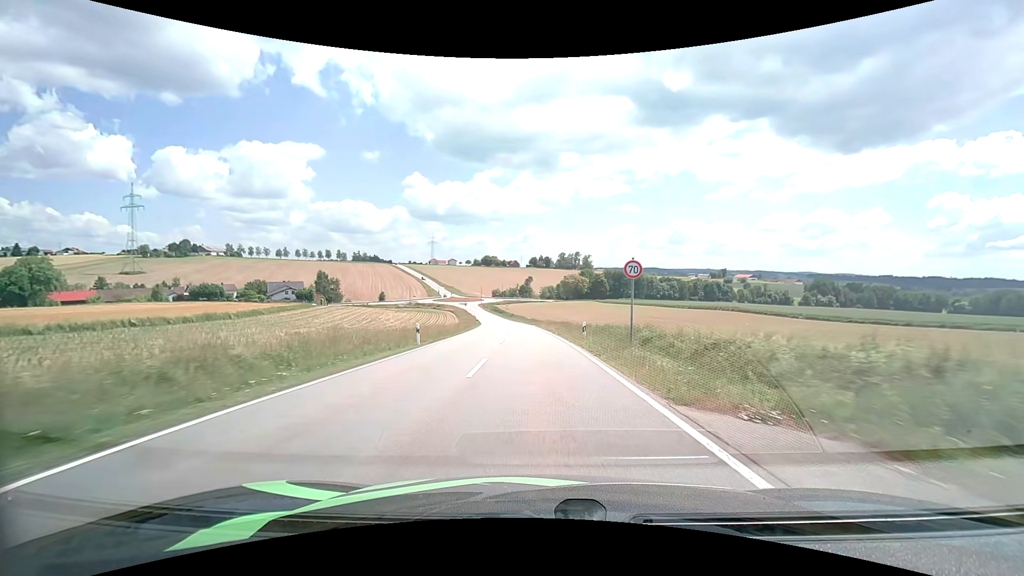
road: tertiary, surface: asphalt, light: Day
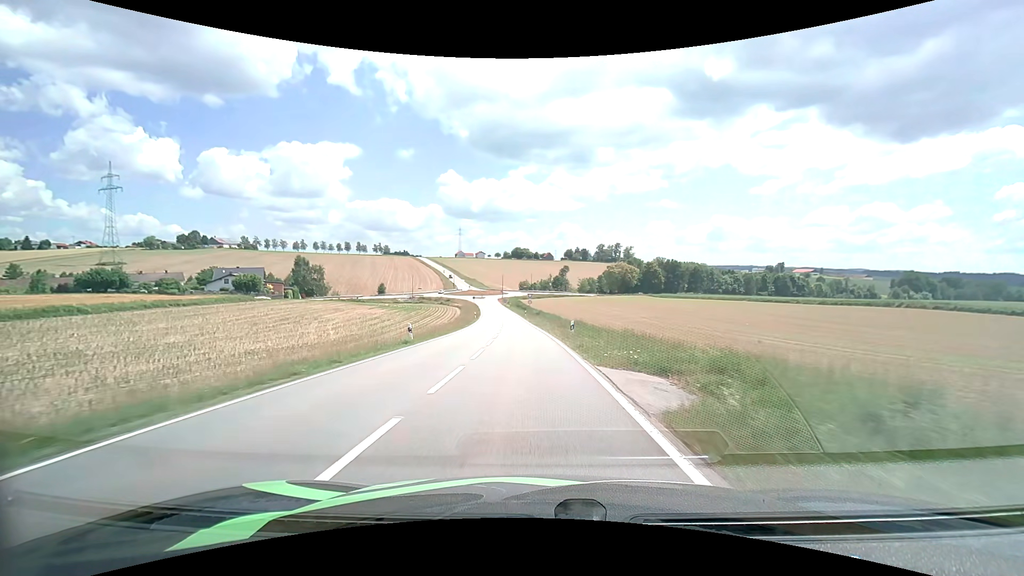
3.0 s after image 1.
(-1.4, +51.5) m; -4°
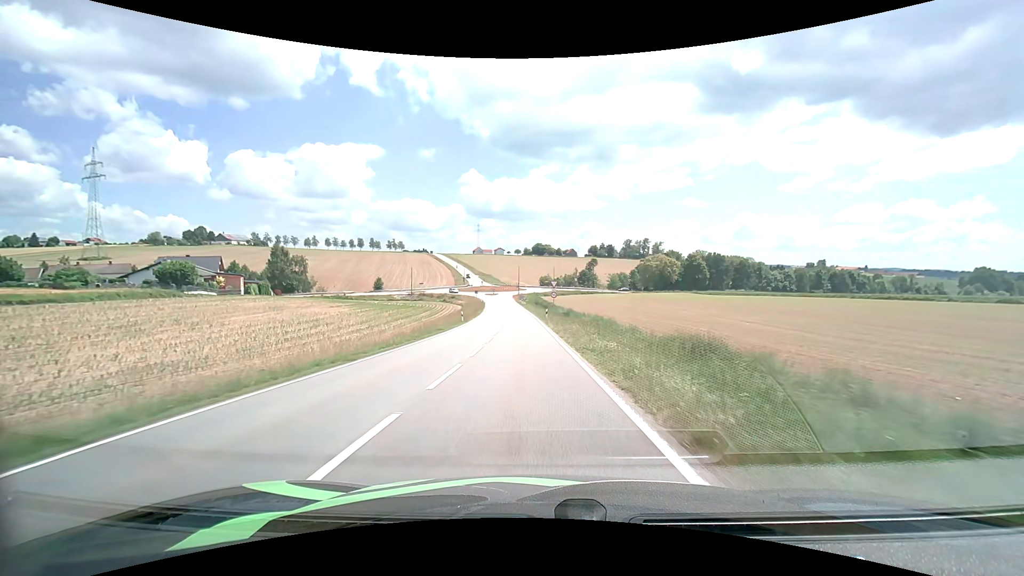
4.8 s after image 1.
(-0.7, +30.6) m; -3°
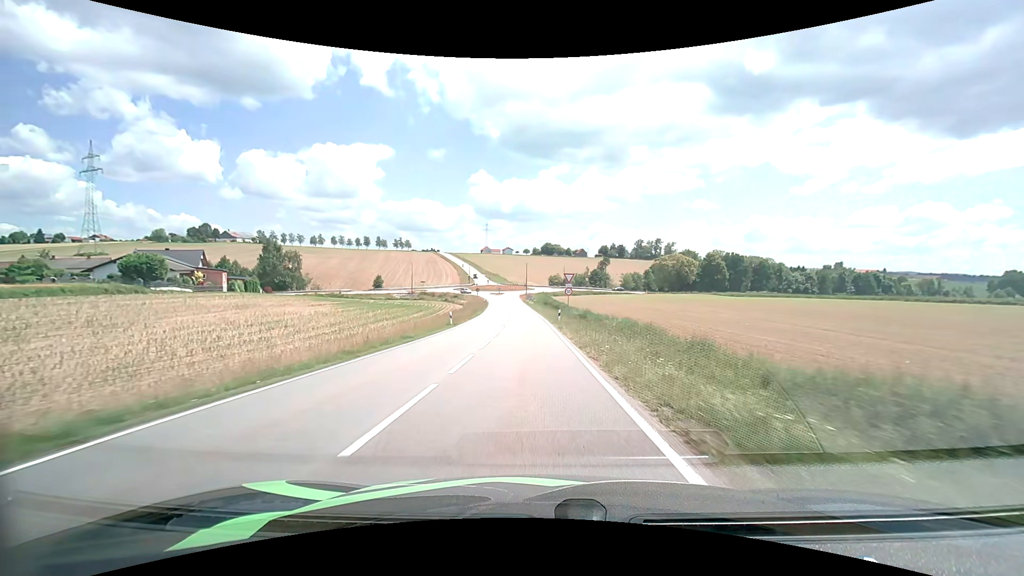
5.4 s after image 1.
(-0.1, +10.0) m; -1°
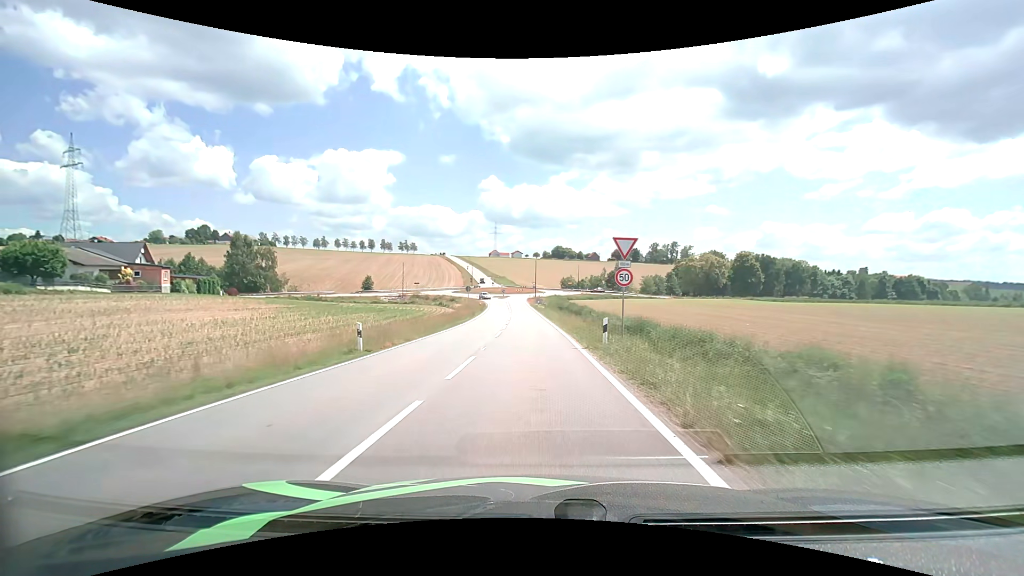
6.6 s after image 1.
(-0.2, +19.7) m; -1°
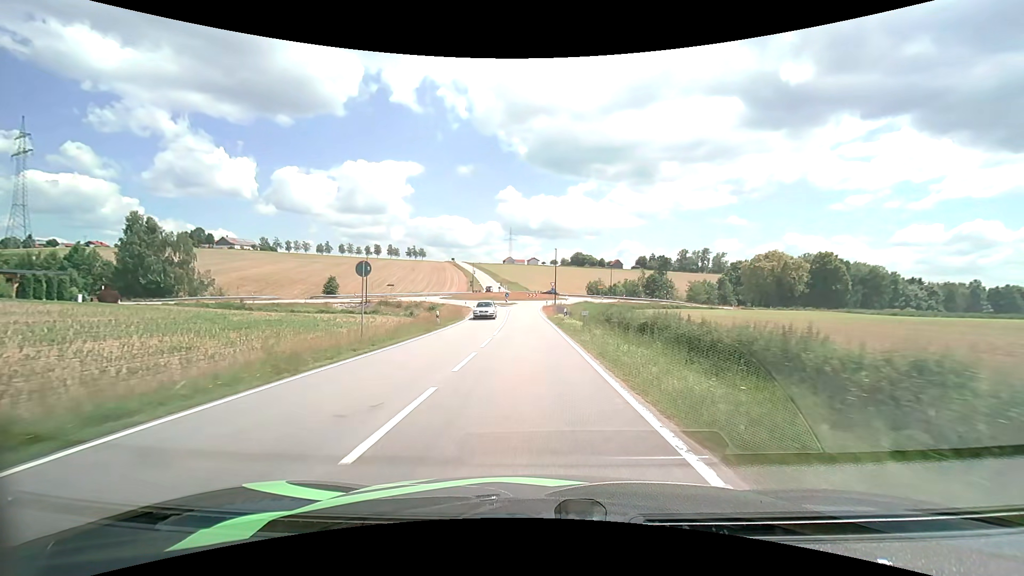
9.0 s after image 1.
(-0.5, +36.1) m; -2°
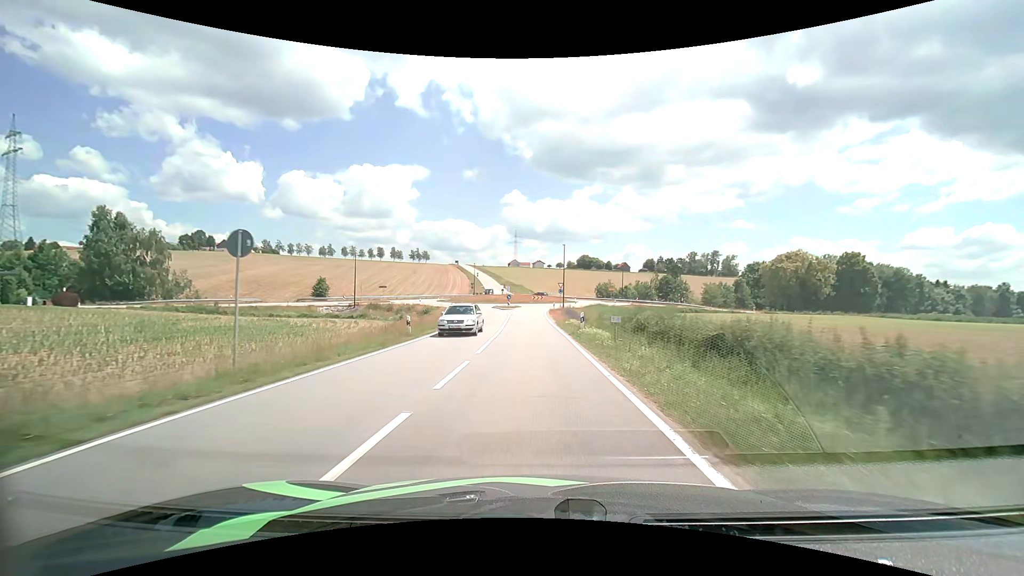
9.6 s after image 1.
(-0.1, +8.0) m; -1°
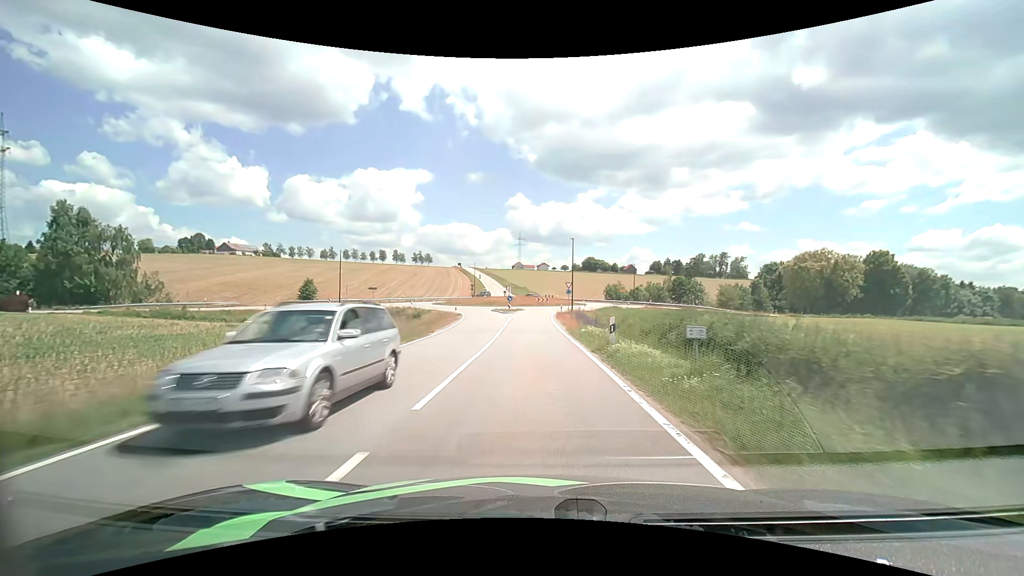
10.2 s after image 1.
(0.0, +7.7) m; 0°
(0, +10) (0, +20) (0, +30) (-1, +40) (-1, +50) (+1, +60) (+5, +69) (+10, +78) (+10, +88) (+6, +97) m
